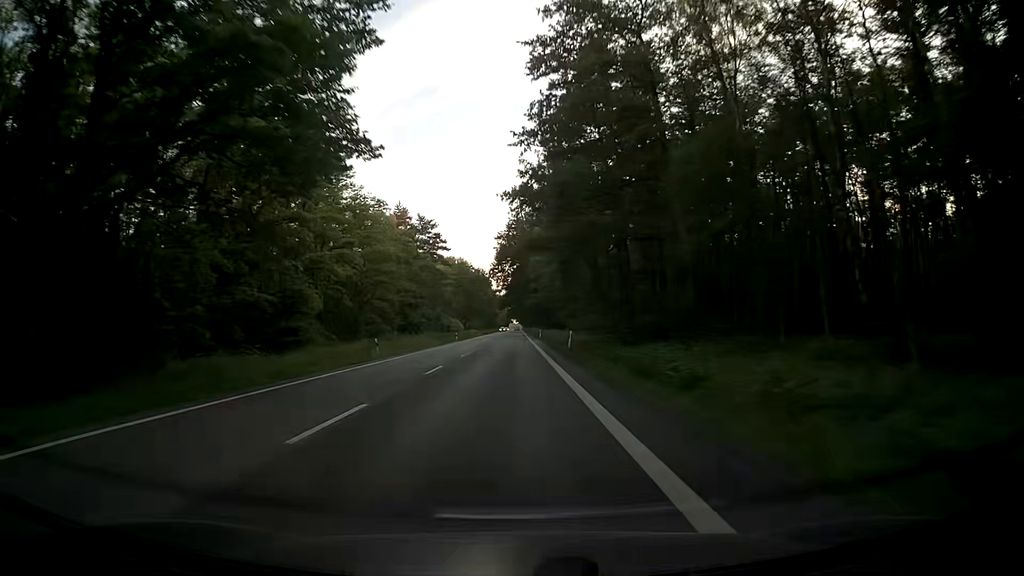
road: secondary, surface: asphalt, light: Day
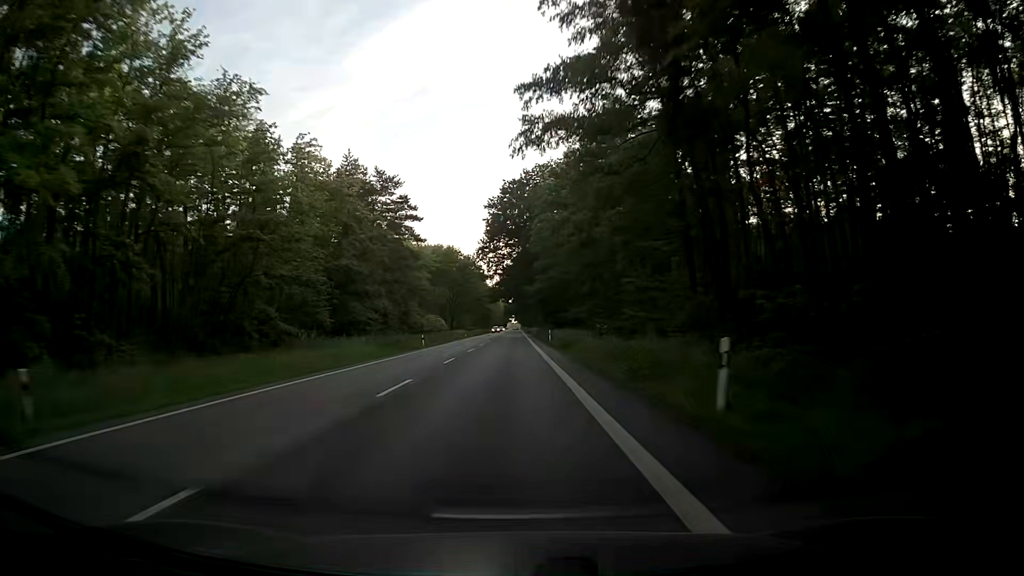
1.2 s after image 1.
(-0.1, +30.9) m; 0°
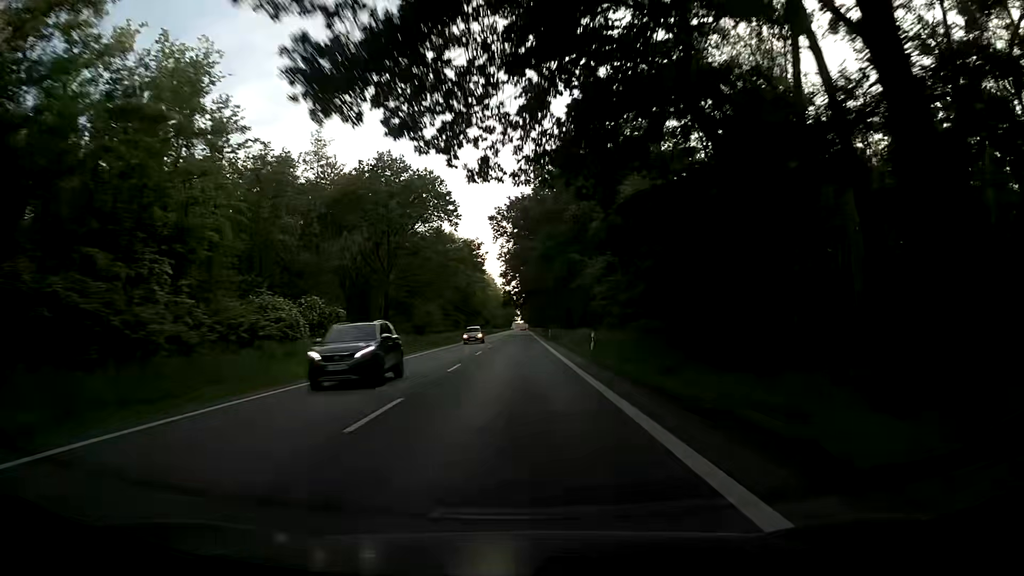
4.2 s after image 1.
(-0.1, +77.6) m; 0°
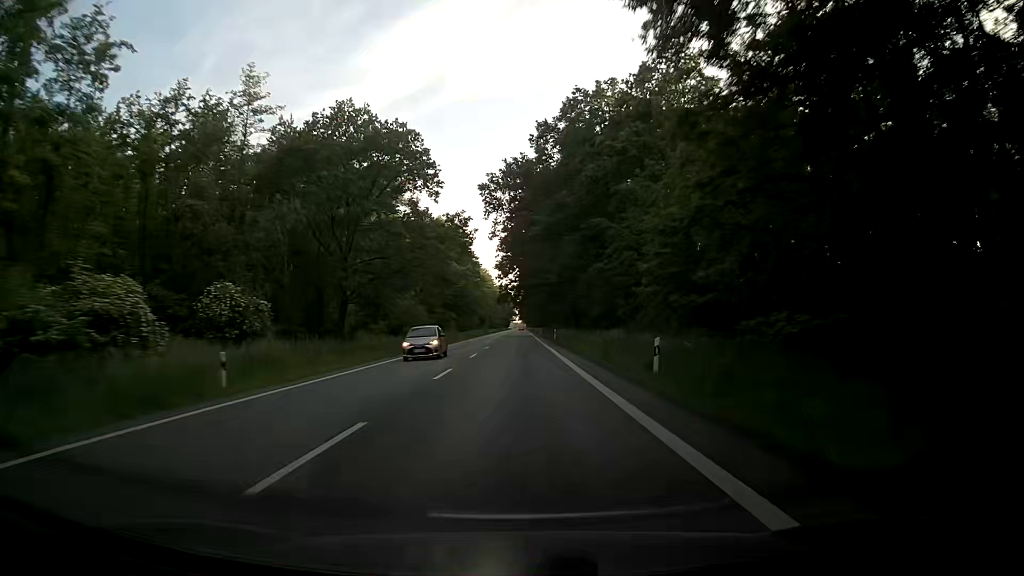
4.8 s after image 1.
(-0.1, +15.5) m; -1°
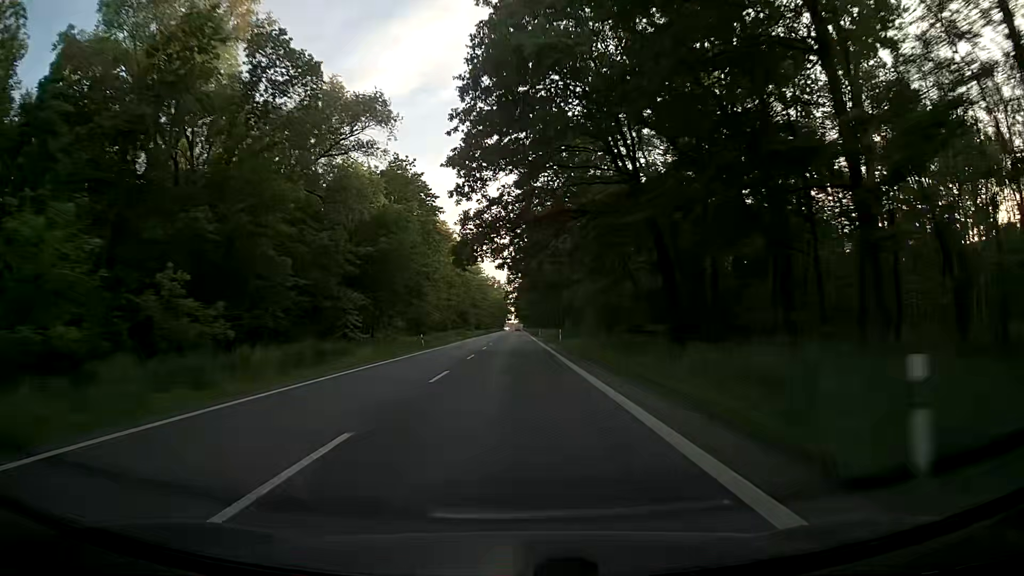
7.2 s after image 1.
(+0.7, +61.7) m; 0°
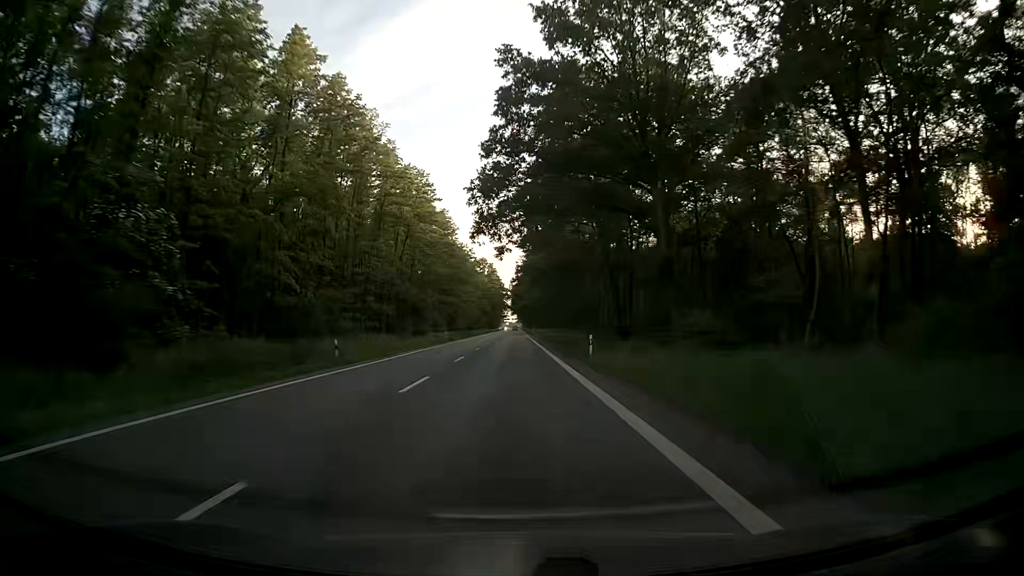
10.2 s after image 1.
(+0.9, +75.9) m; +1°
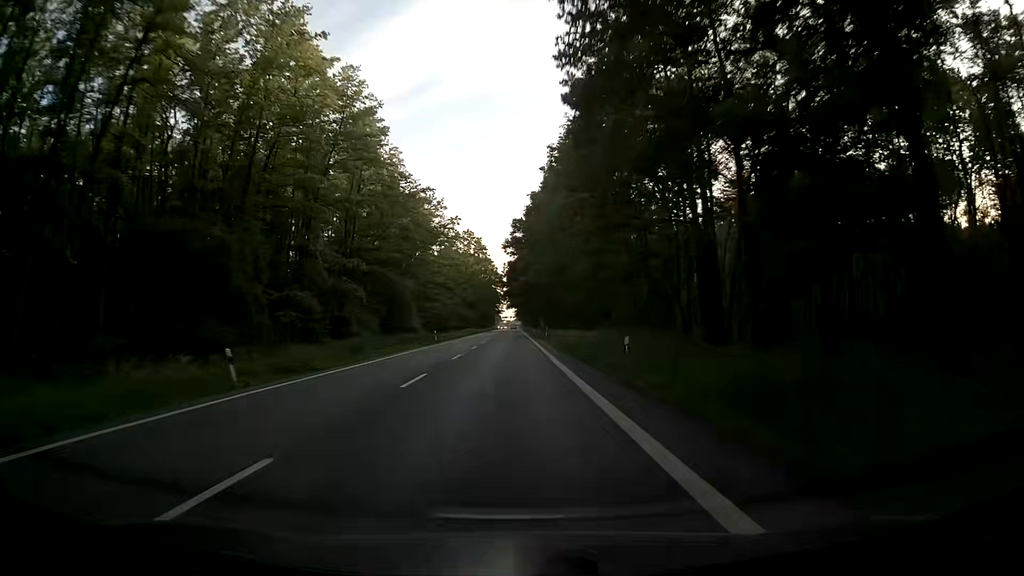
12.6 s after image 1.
(-0.1, +59.7) m; 0°
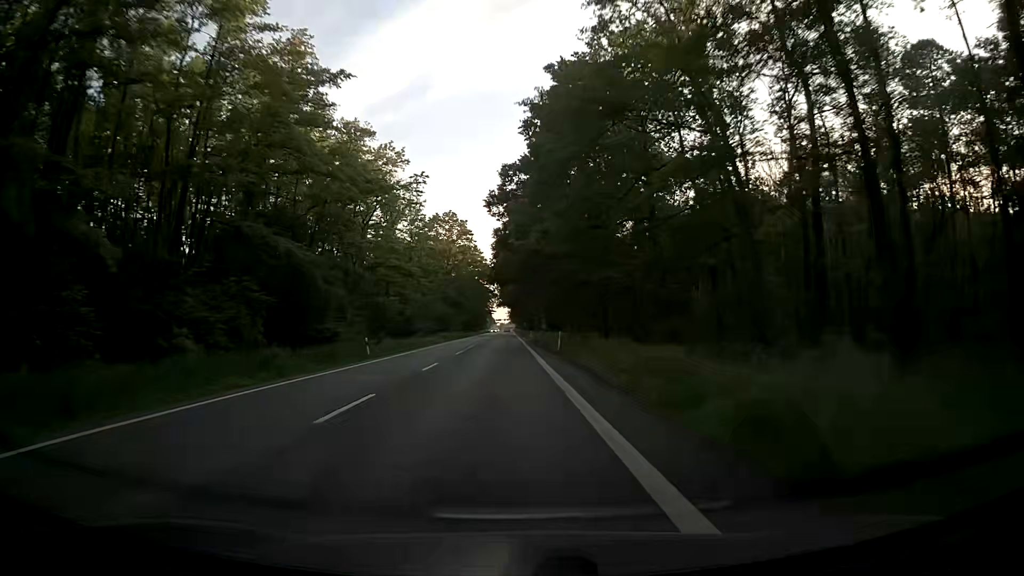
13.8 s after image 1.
(+0.2, +29.6) m; +1°
(0, +10) (0, +20) (0, +30) (0, +40) (-1, +50) (-1, +60) (-1, +70) (-1, +80) (-1, +90) (-1, +100) m
